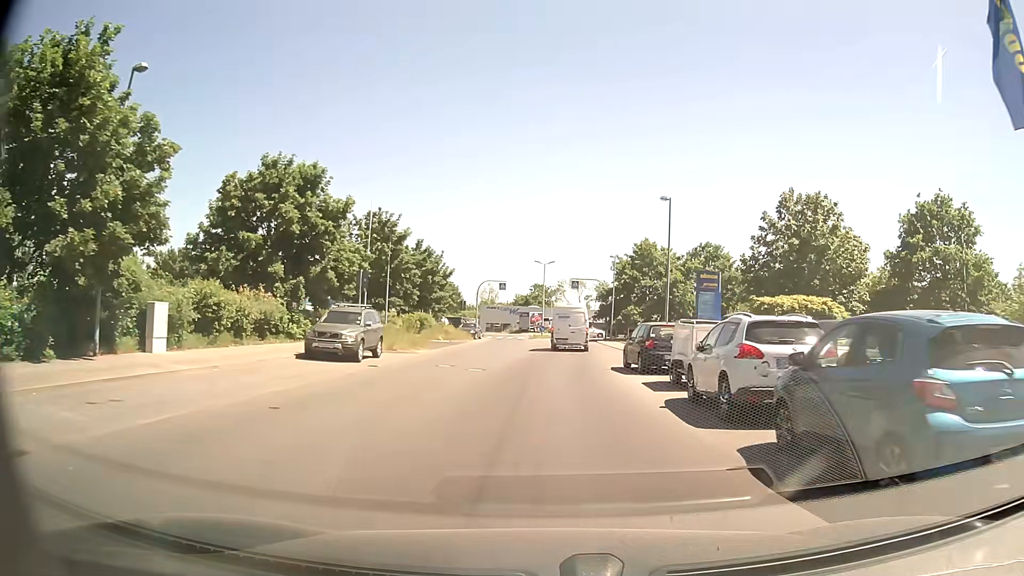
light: Day
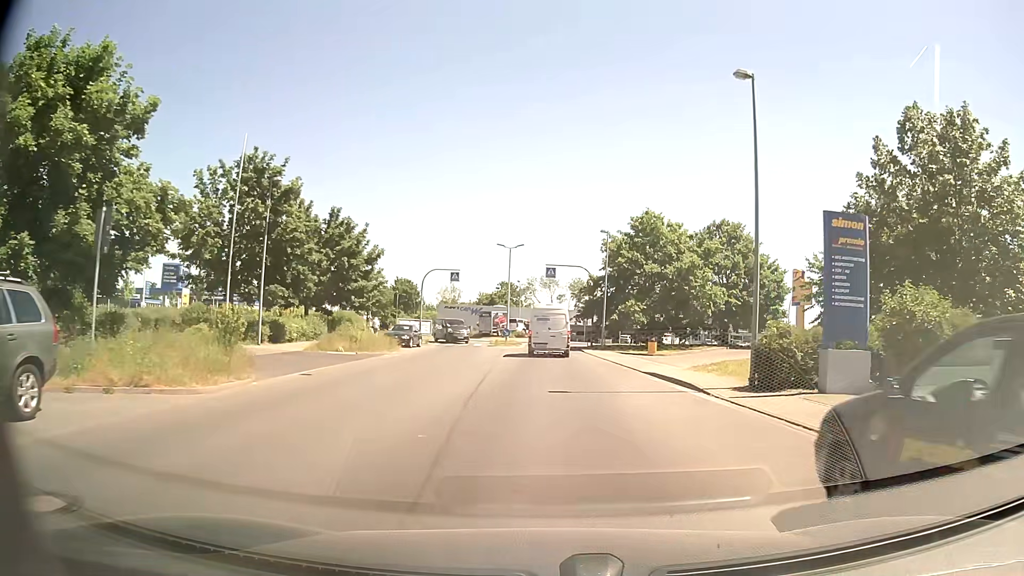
(+0.4, +17.4) m; +3°
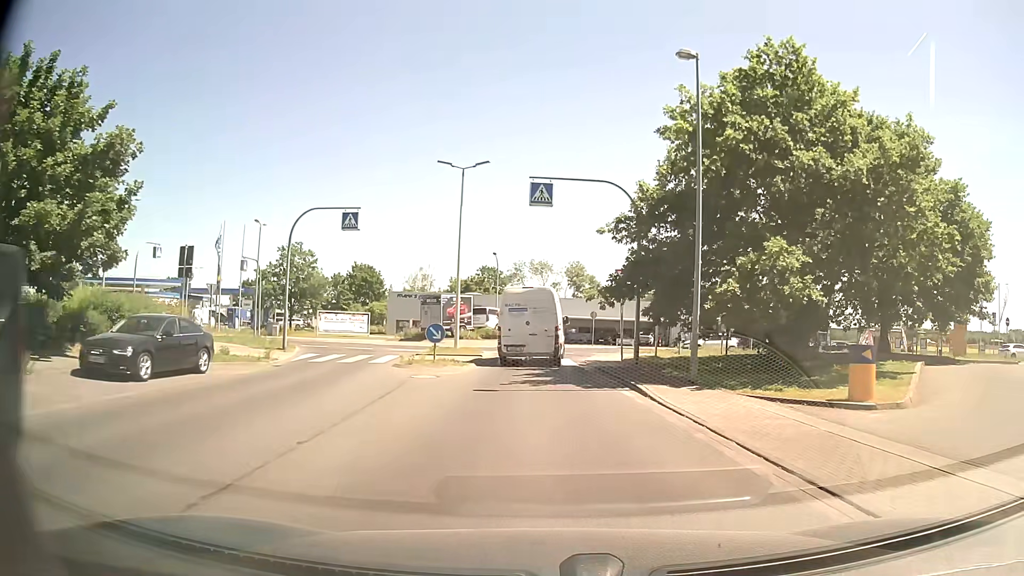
(+0.3, +28.0) m; +1°
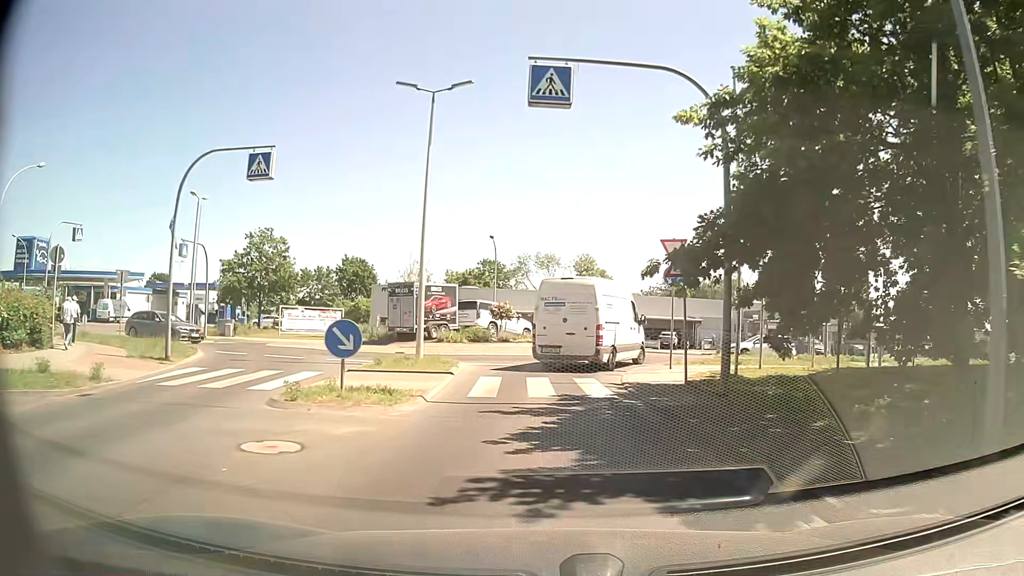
(0.0, +9.9) m; 0°
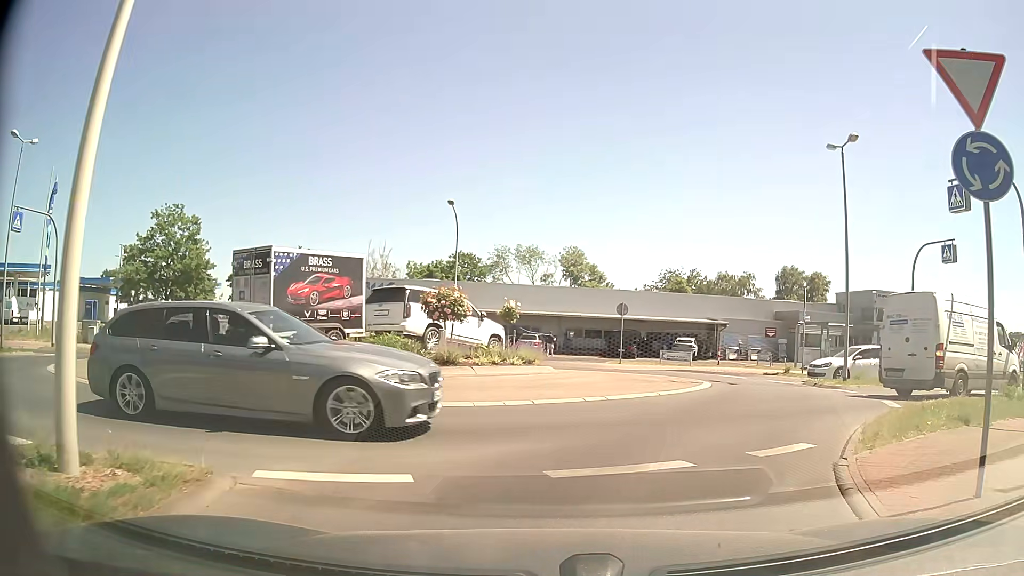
(-0.1, +14.1) m; +1°
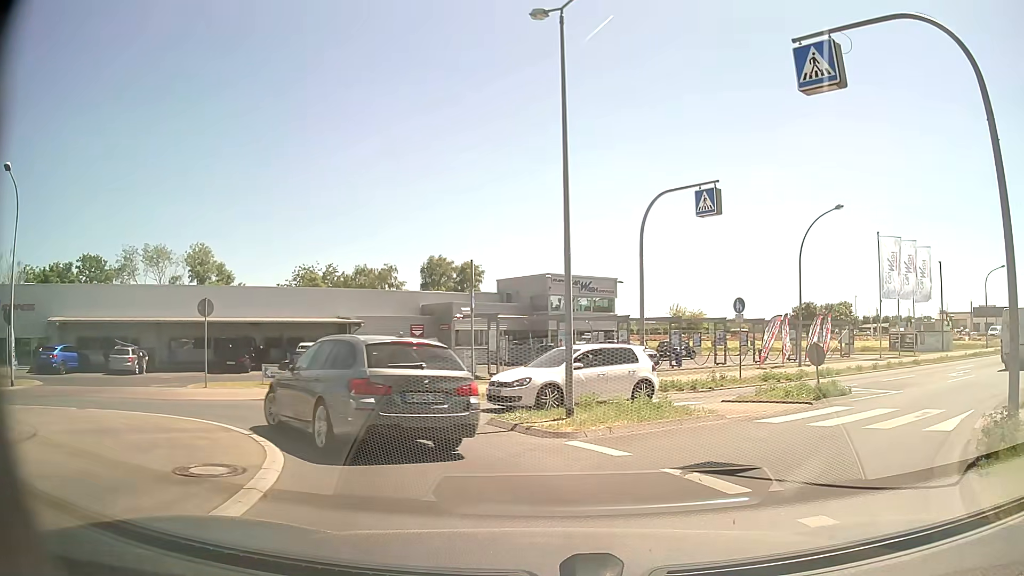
(+2.5, +10.2) m; +31°
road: tertiary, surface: asphalt
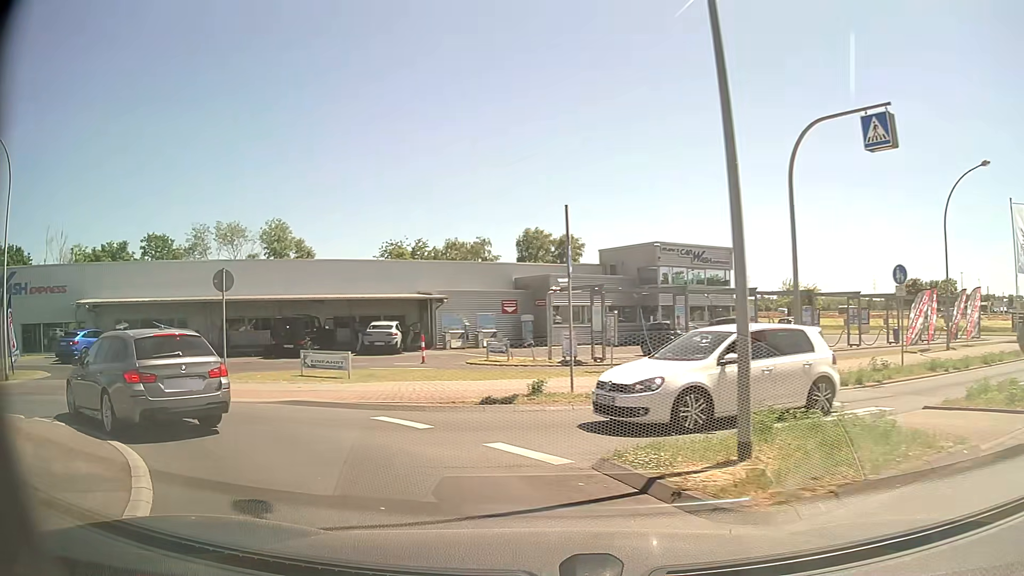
(-0.2, +5.3) m; -8°
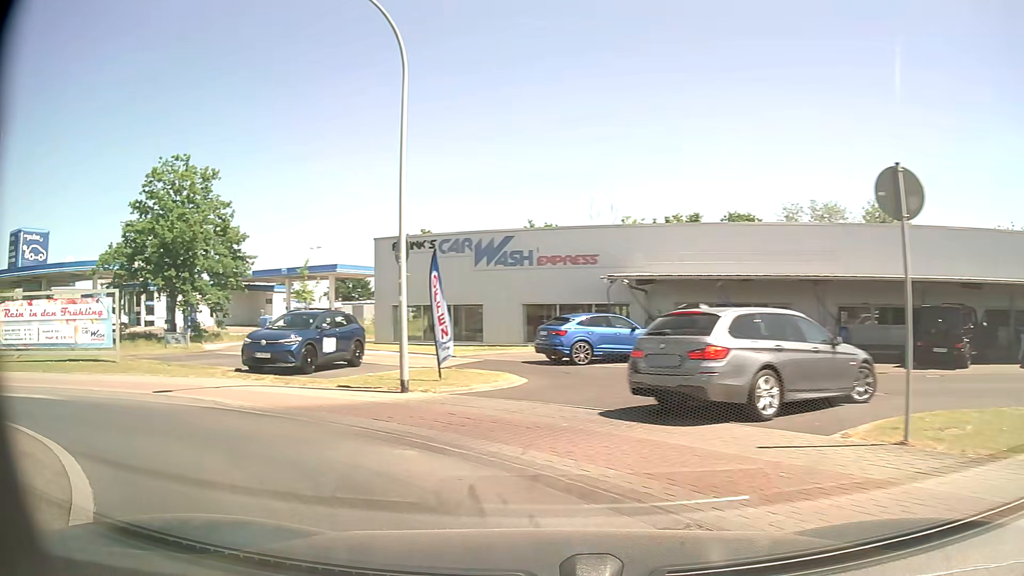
(-4.4, +10.0) m; -51°
(-4, +9) (-13, +11) (-23, +10) (-33, +14) (-42, +18) (-51, +22) (-60, +26) (-69, +30) (-78, +34) (-87, +39) m
